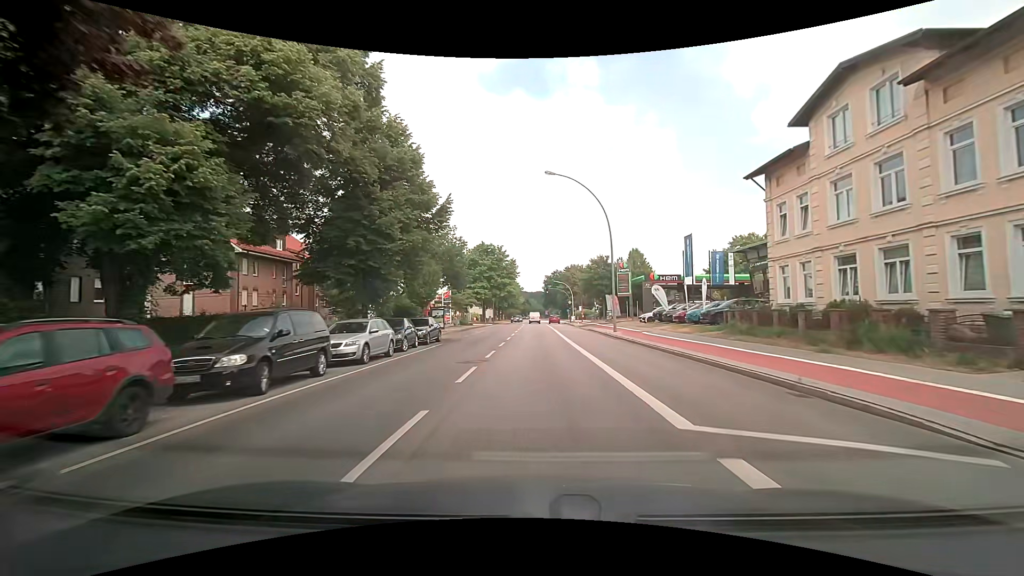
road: secondary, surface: asphalt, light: Day
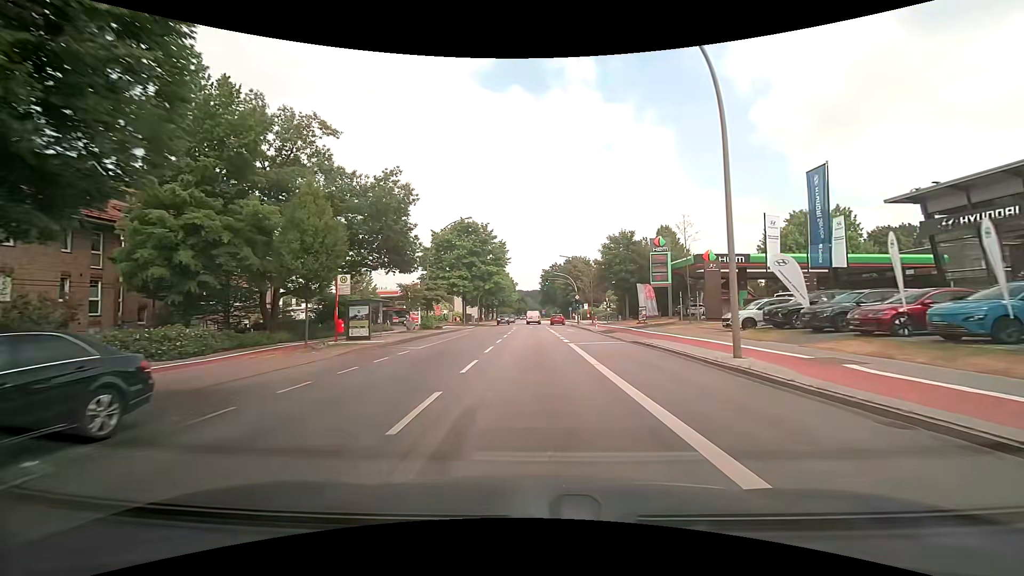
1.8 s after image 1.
(+0.1, +22.5) m; 0°
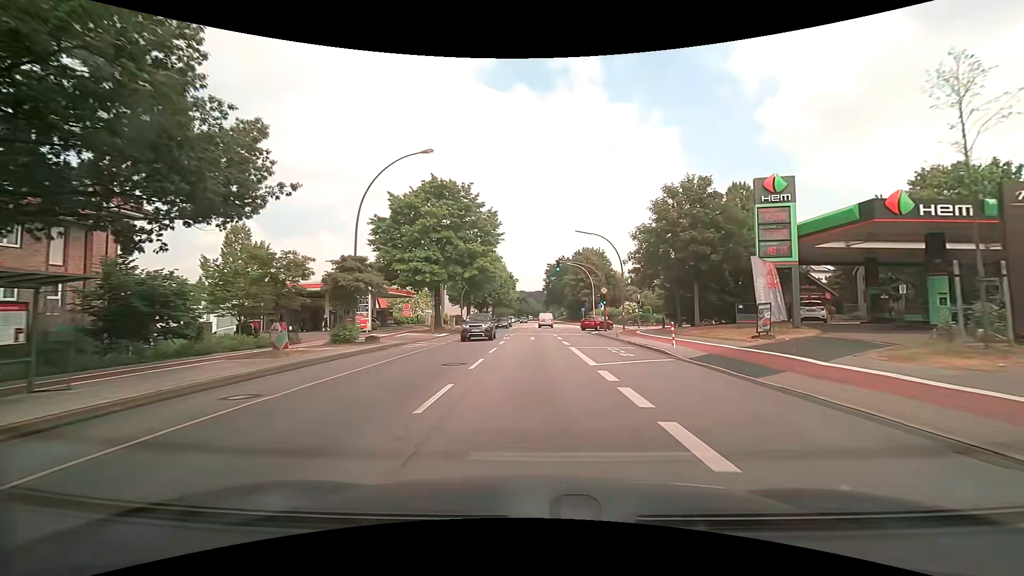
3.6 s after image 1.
(-0.1, +22.7) m; -1°
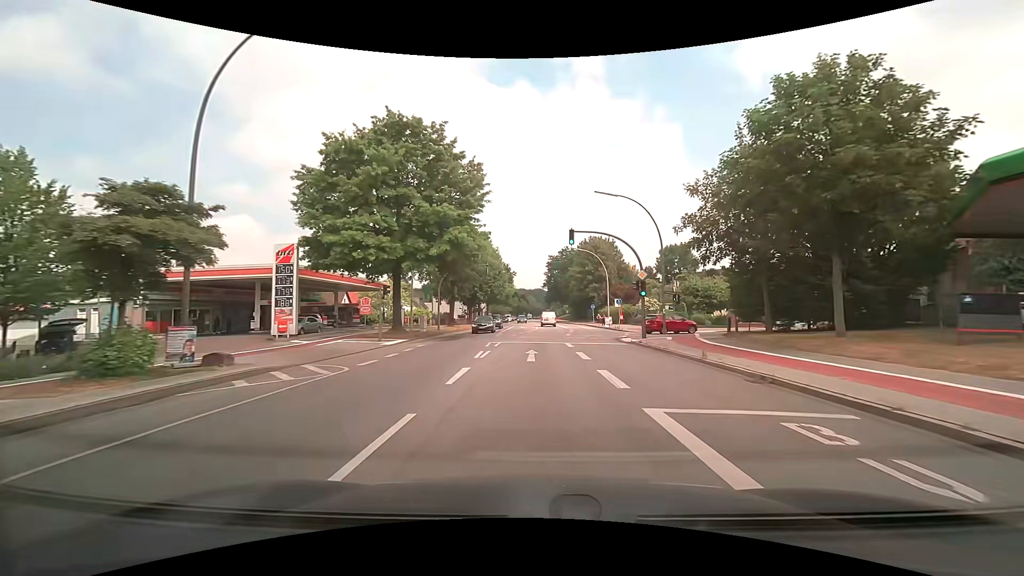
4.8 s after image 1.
(0.0, +15.2) m; 0°
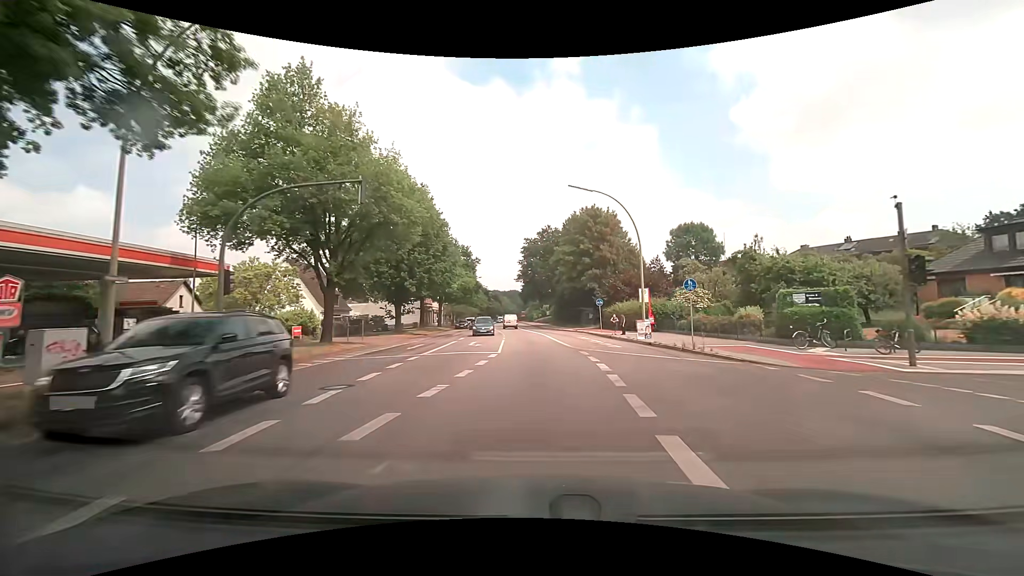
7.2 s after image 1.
(+0.6, +30.6) m; +2°
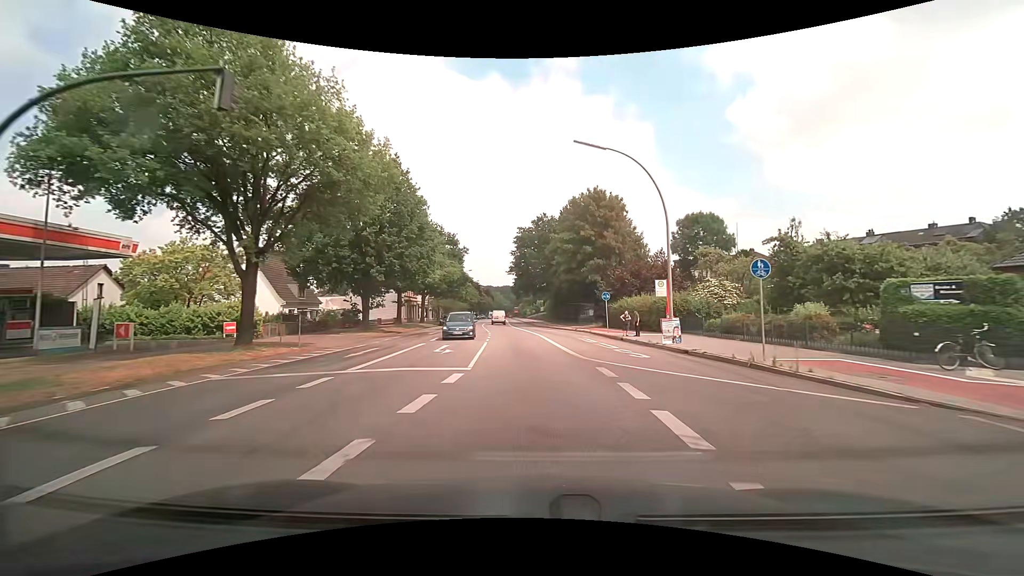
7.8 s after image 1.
(+0.1, +7.7) m; +1°
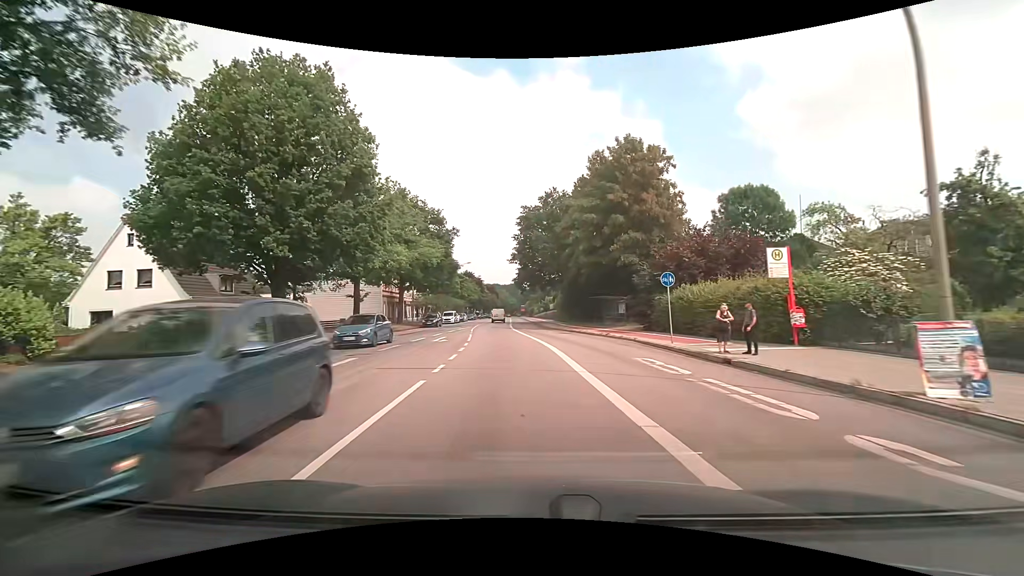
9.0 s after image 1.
(0.0, +15.4) m; -1°
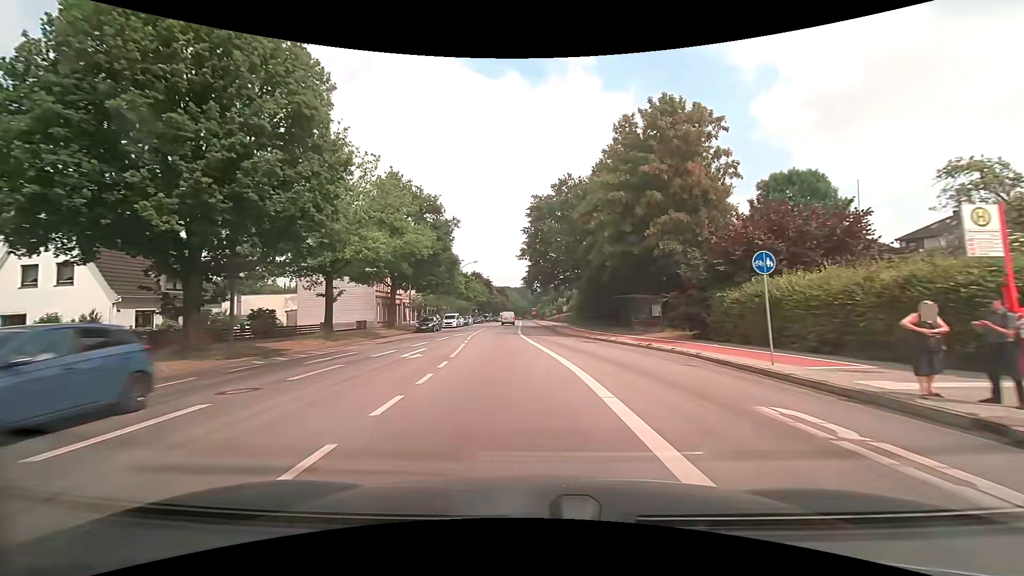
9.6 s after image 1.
(-0.1, +7.7) m; -1°
(0, +10) (-1, +20) (-2, +30) (-2, +40) (-3, +50) (-3, +60) (-4, +70) (-4, +80) (-4, +90) (-5, +100) m
